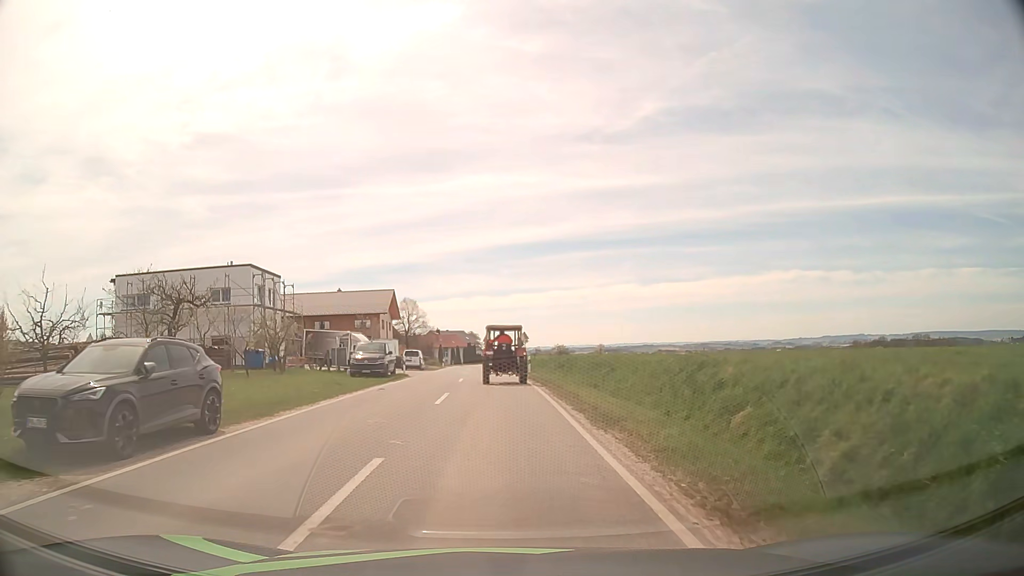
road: tertiary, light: Day
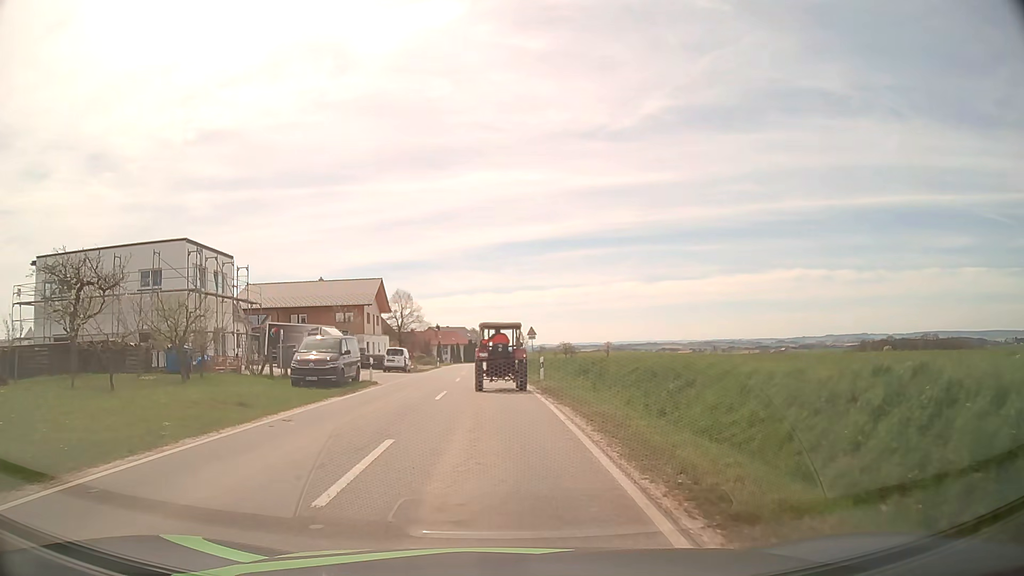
(0.0, +10.1) m; 0°
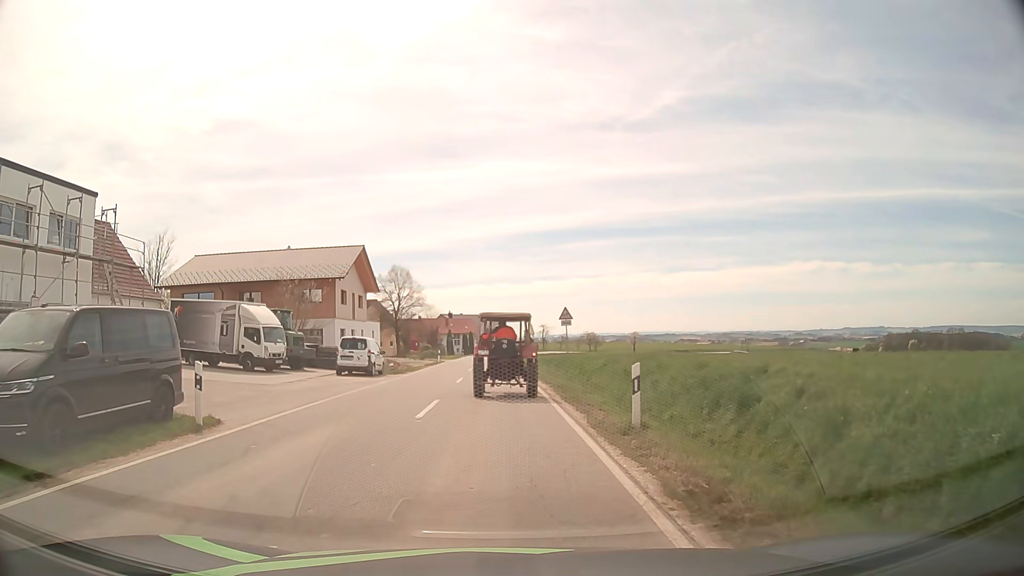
(-0.2, +17.2) m; -1°
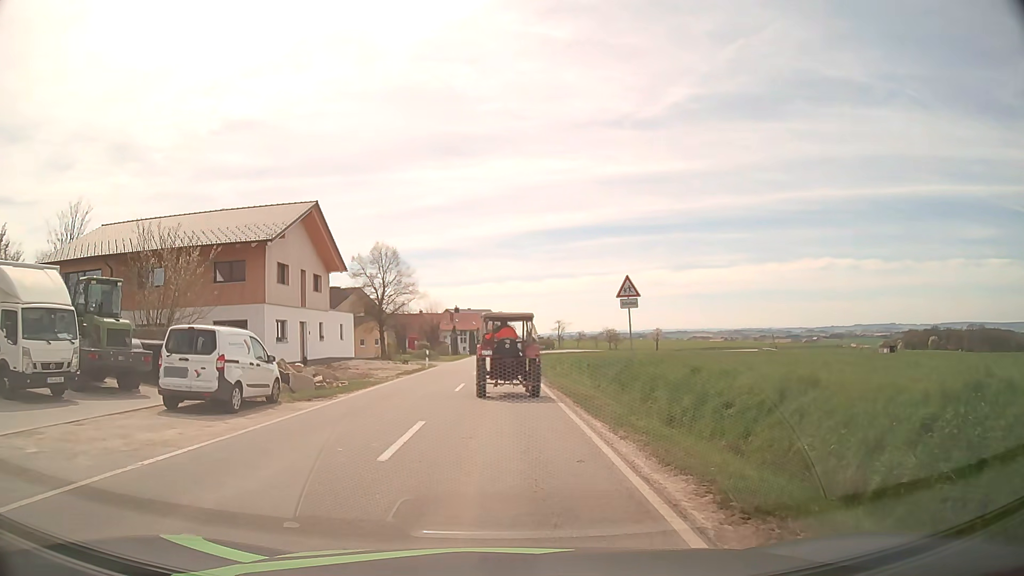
(-0.2, +16.7) m; -1°
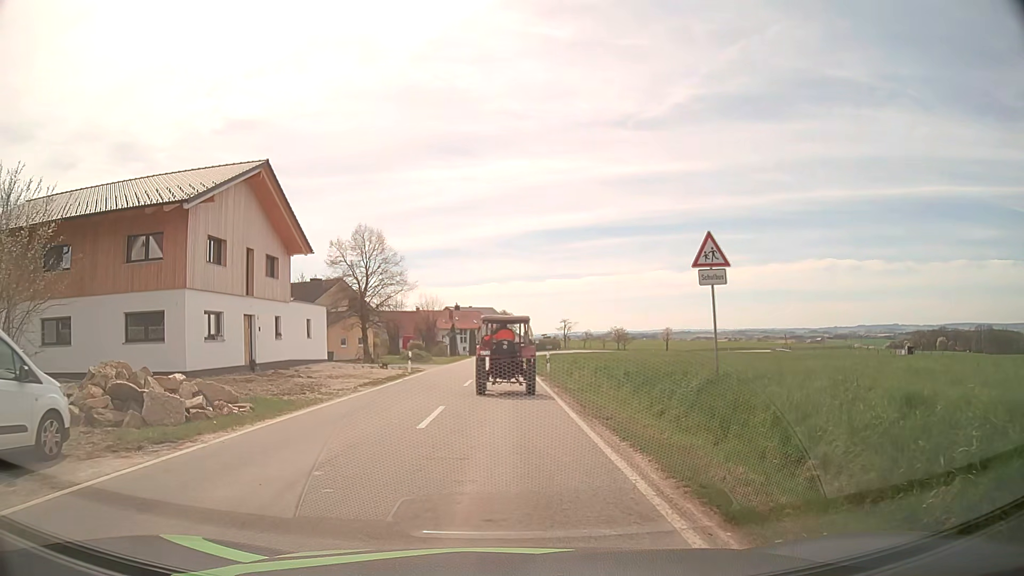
(0.0, +8.9) m; 0°
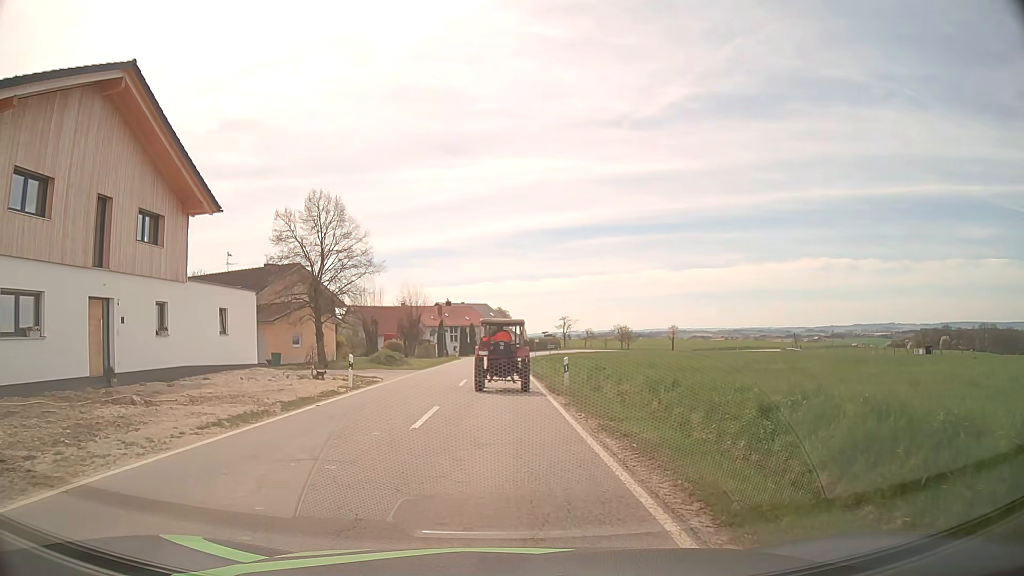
(0.0, +11.9) m; 0°
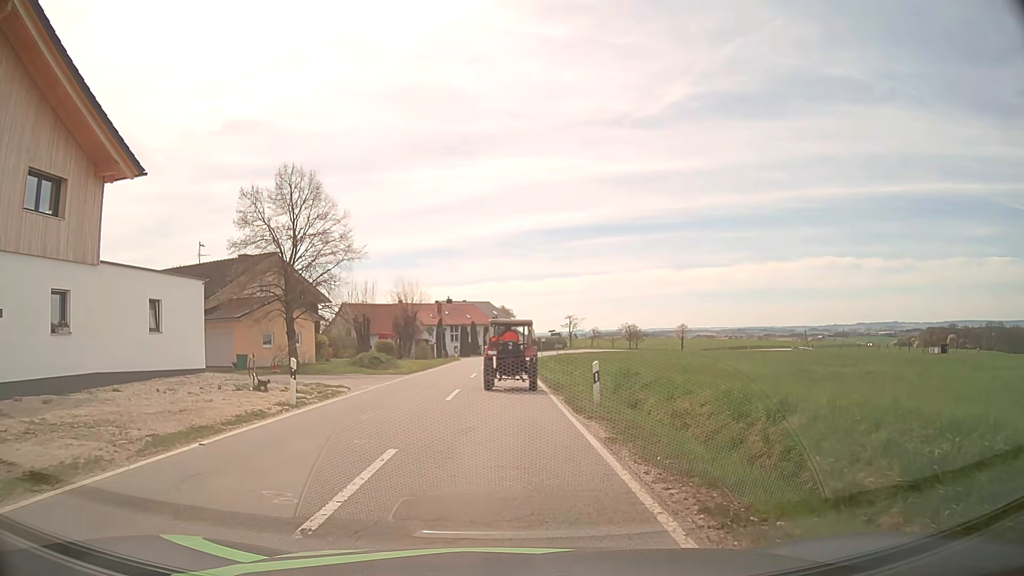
(0.0, +6.3) m; 0°
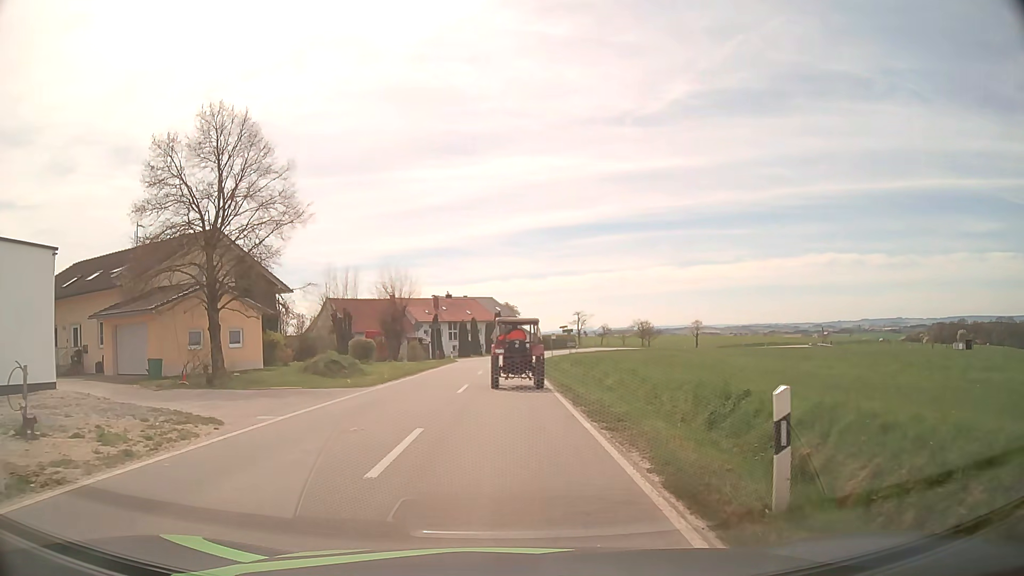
(0.0, +10.1) m; 0°
(0, +10) (0, +20) (0, +30) (0, +40) (0, +50) (+1, +60) (+2, +70) (+4, +80) (+6, +89) (+9, +99) m
